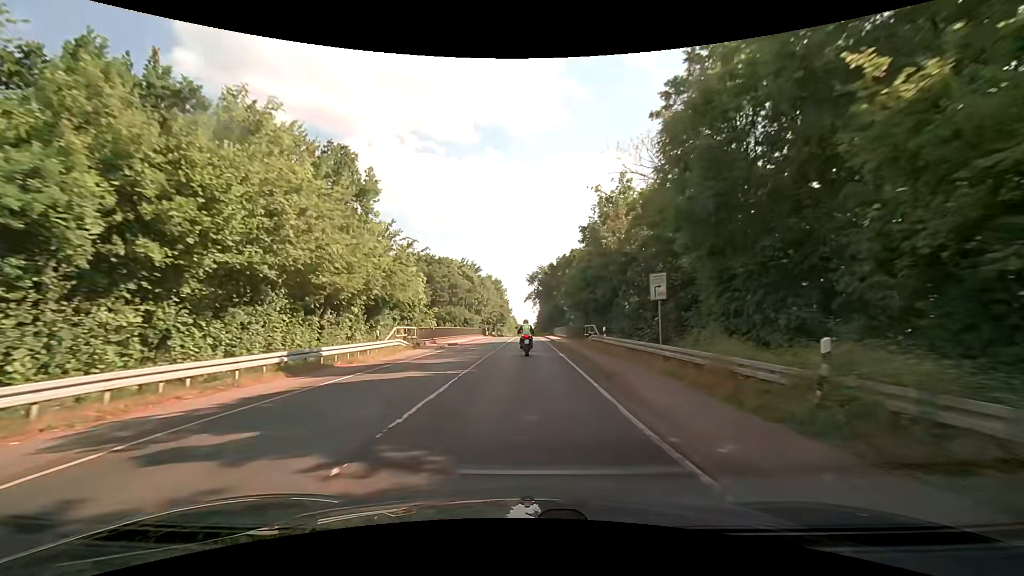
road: tertiary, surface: asphalt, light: Day
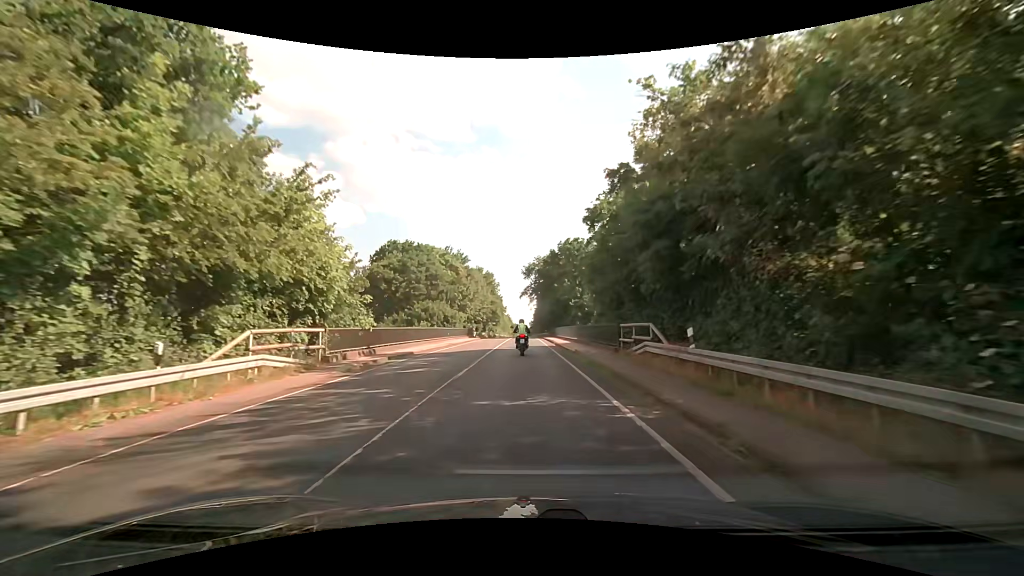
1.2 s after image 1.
(-0.1, +15.2) m; -1°
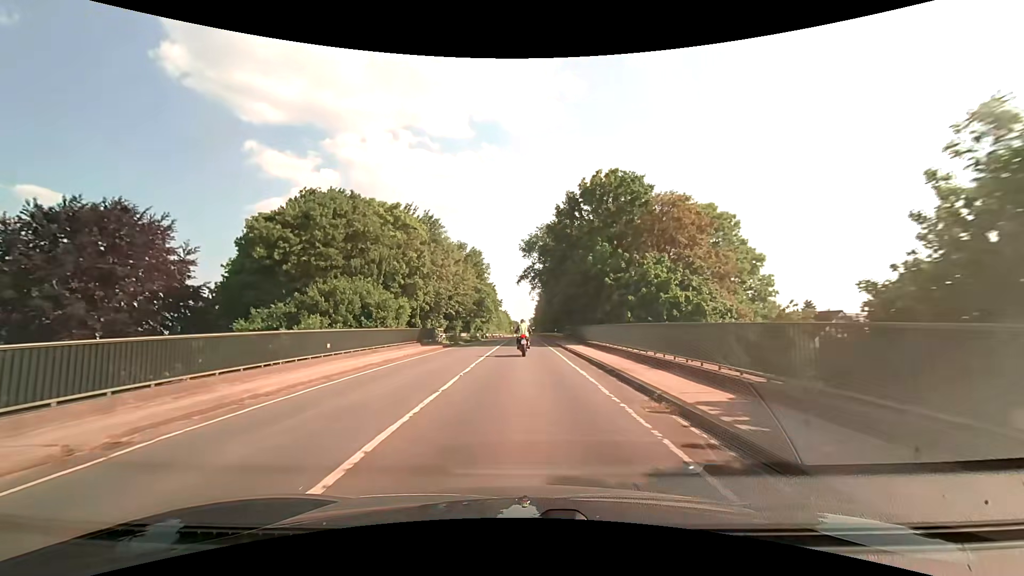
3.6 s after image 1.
(+0.3, +30.5) m; +1°
